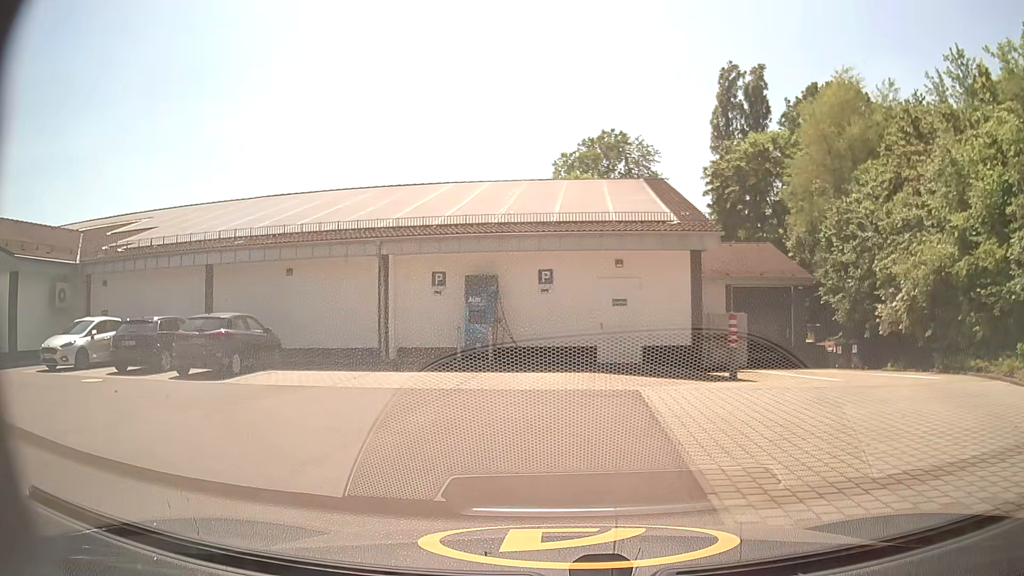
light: Day
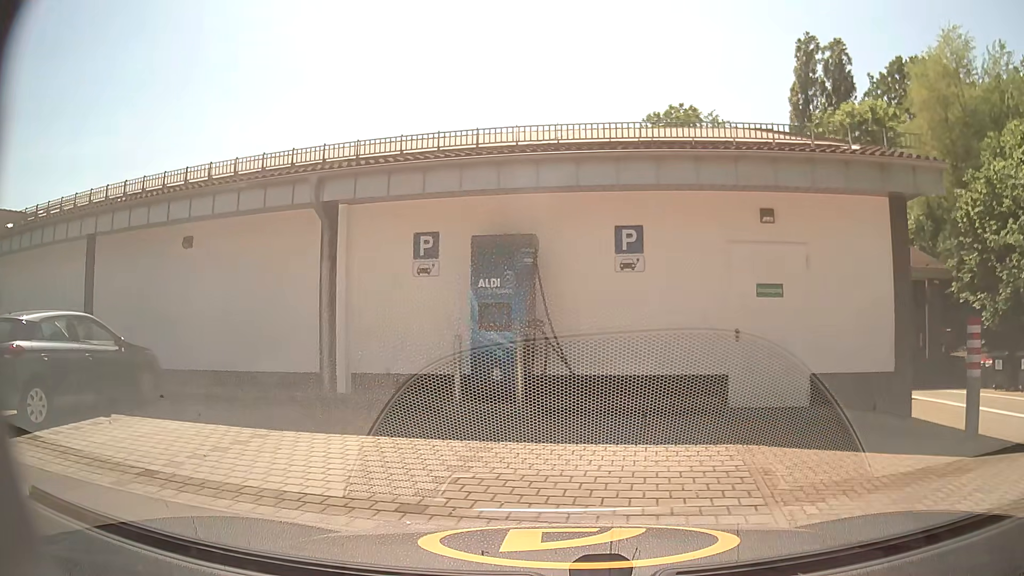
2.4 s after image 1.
(-0.3, +8.6) m; -4°
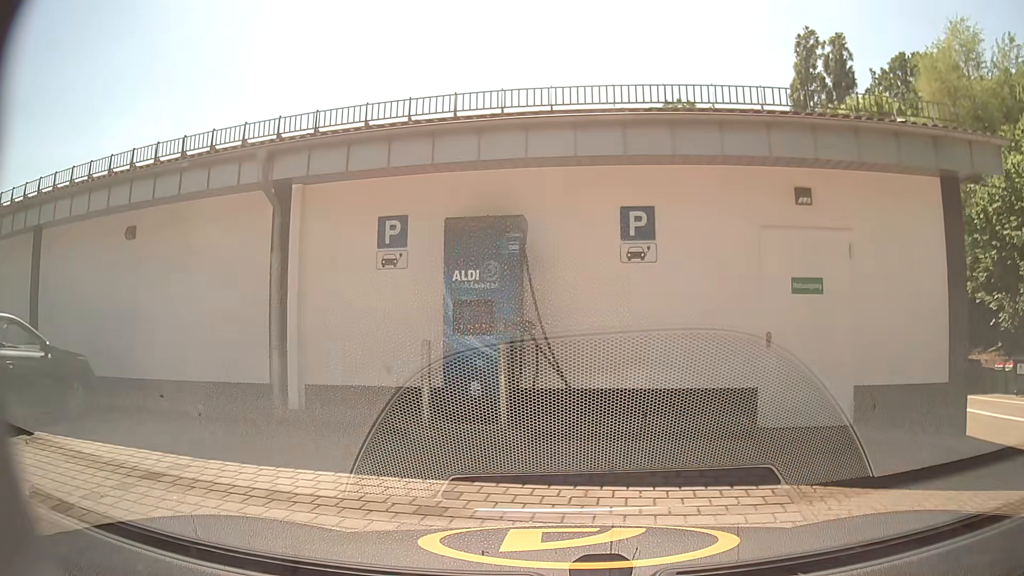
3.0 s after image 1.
(0.0, +1.7) m; 0°
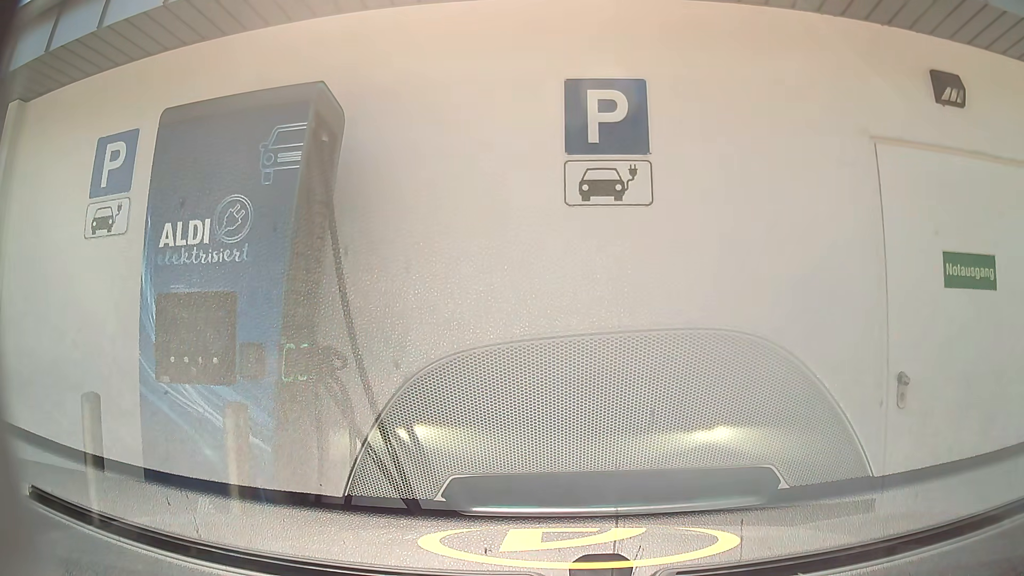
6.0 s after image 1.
(+0.3, +4.4) m; +5°
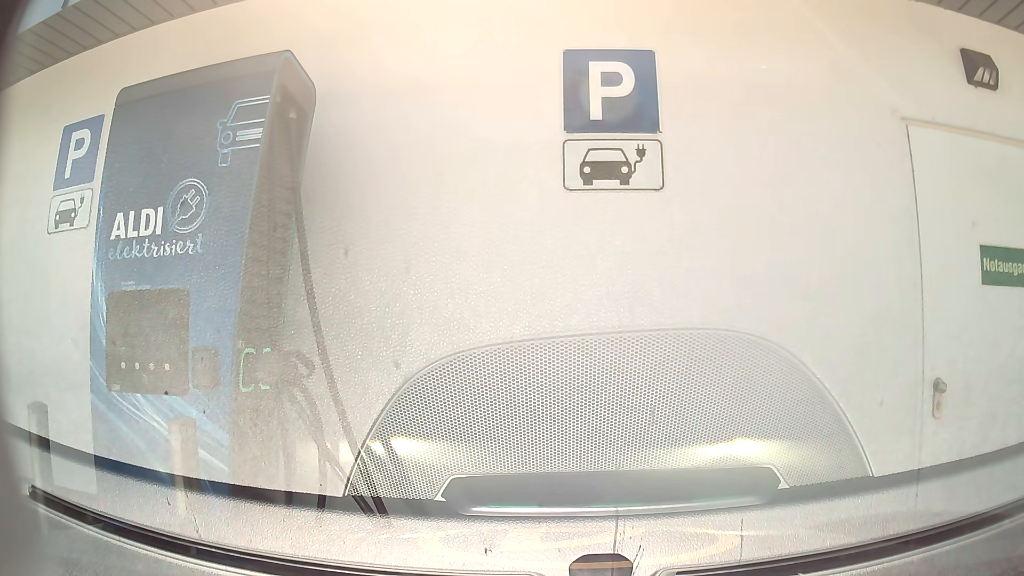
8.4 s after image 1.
(0.0, +0.4) m; 0°
